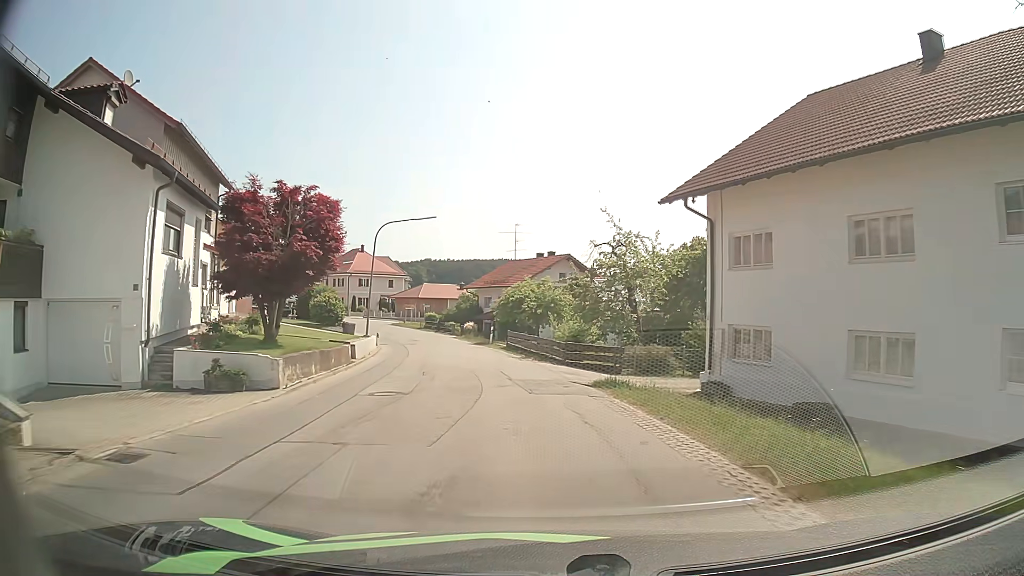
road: secondary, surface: asphalt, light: Day
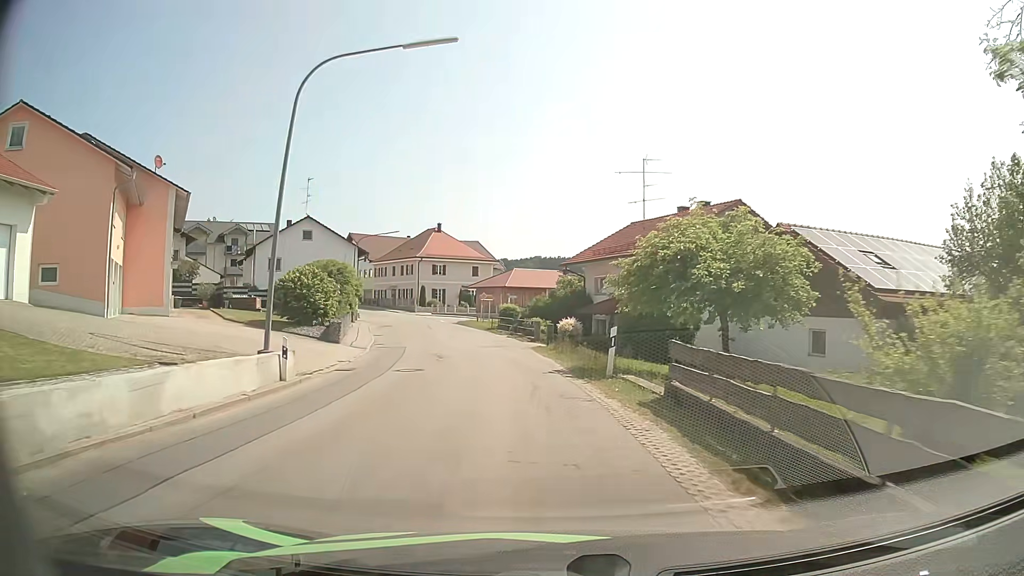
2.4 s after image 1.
(-2.1, +27.2) m; -9°
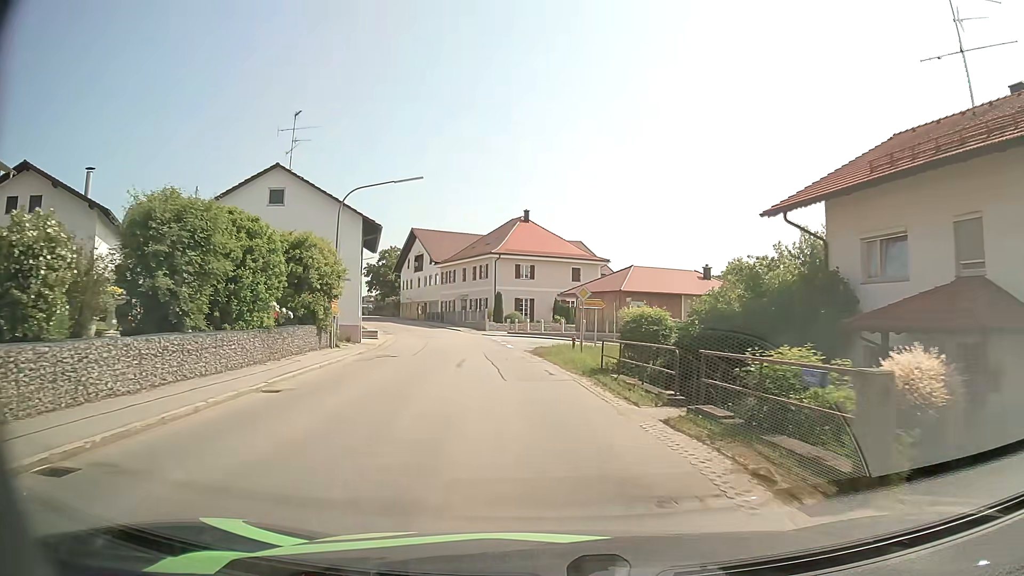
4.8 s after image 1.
(-2.1, +27.1) m; -9°
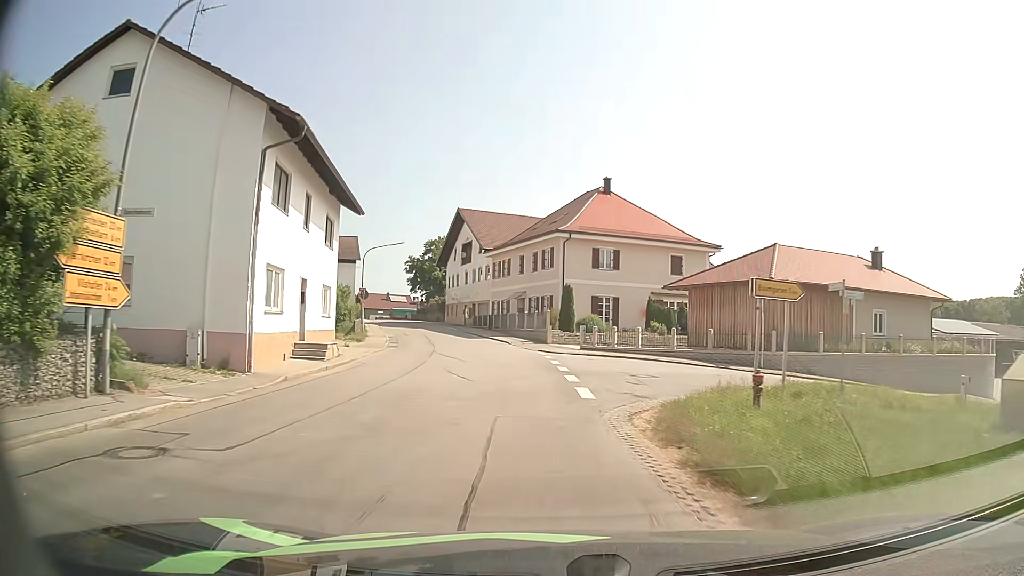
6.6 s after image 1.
(-1.1, +20.1) m; -6°
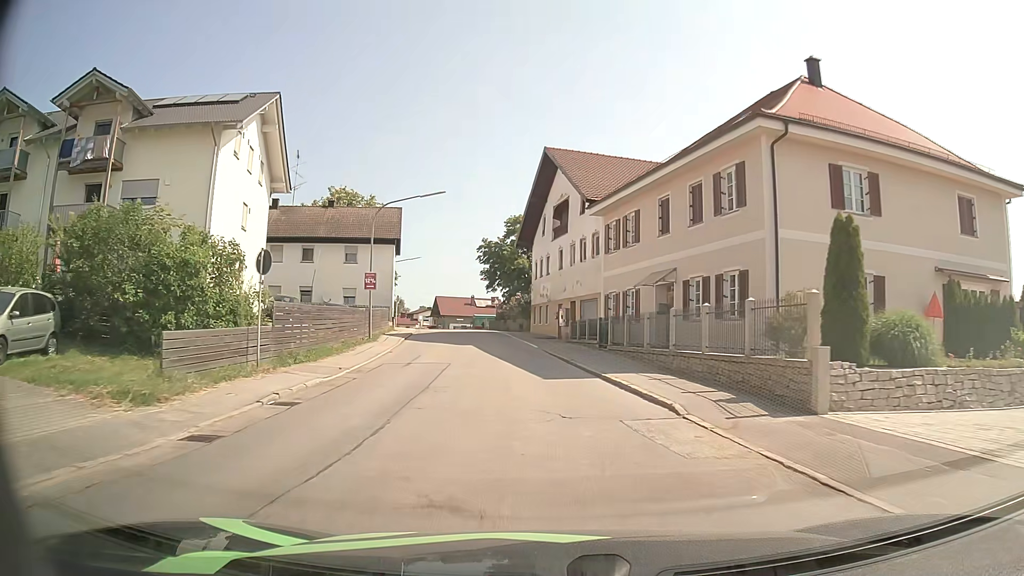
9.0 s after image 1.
(-2.4, +27.1) m; -10°
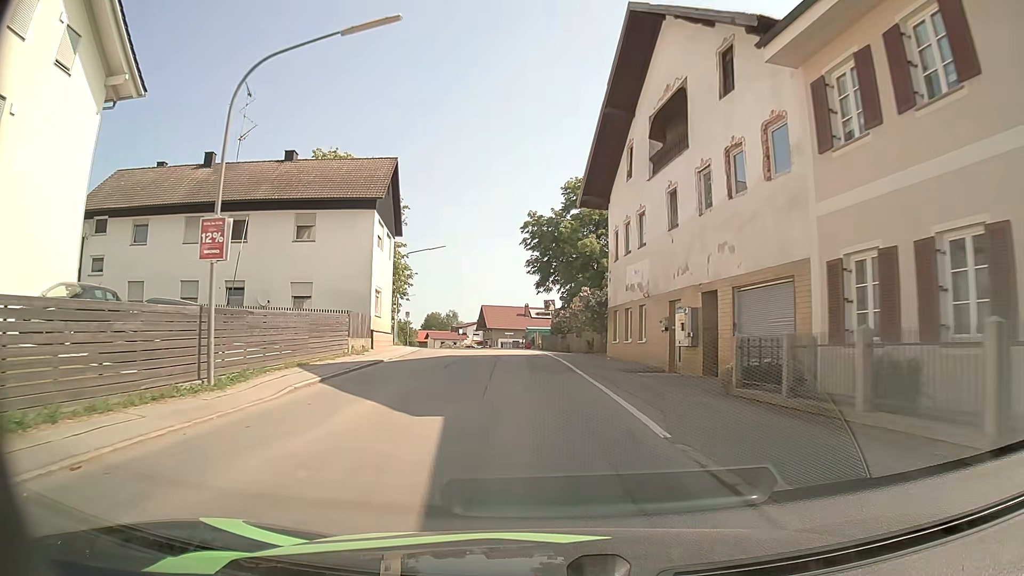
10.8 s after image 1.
(-0.9, +21.6) m; -5°
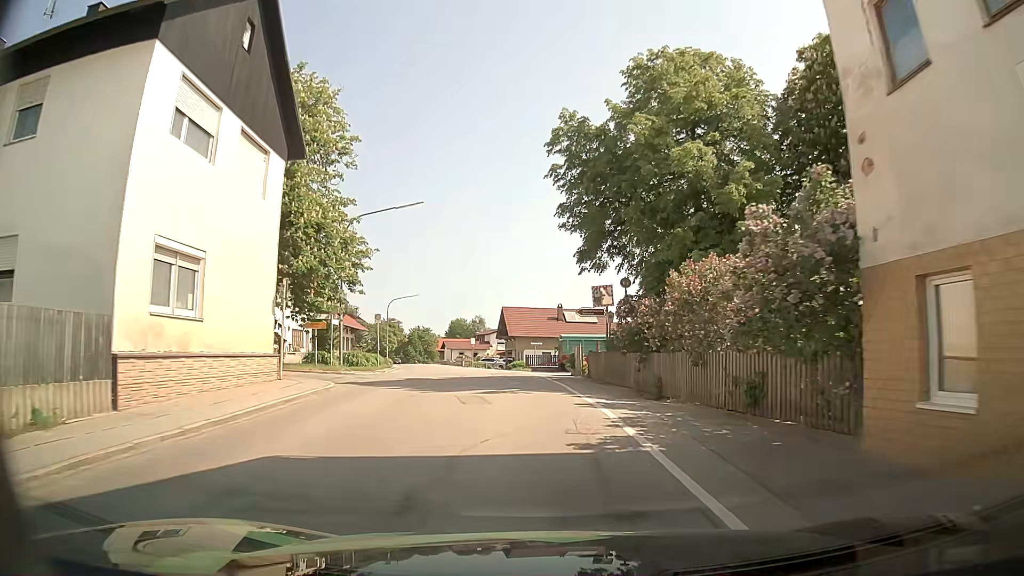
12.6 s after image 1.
(-0.8, +21.2) m; -4°
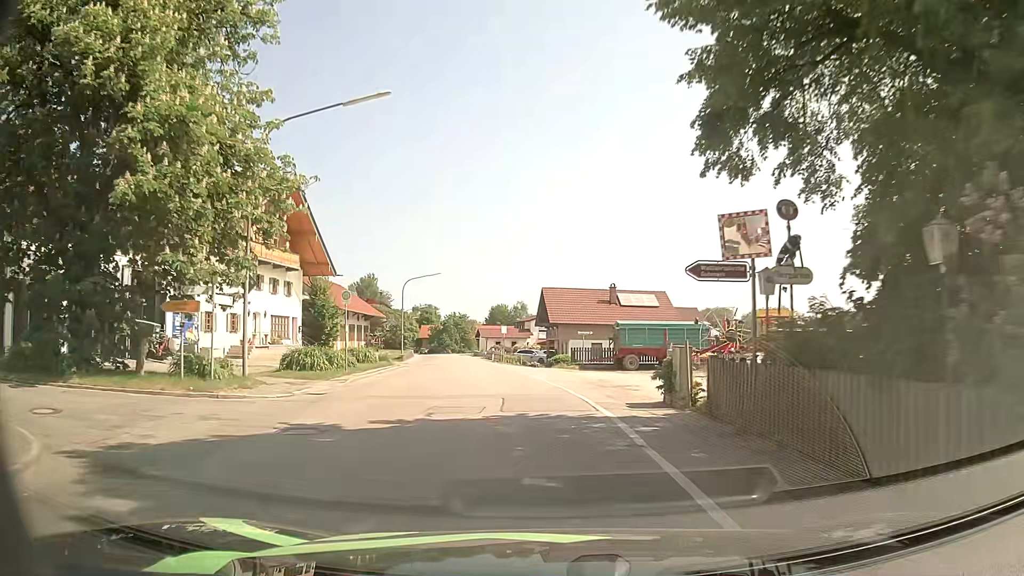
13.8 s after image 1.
(-0.2, +13.9) m; -3°
(0, +10) (-1, +20) (-2, +30) (-4, +40) (-5, +50) (-7, +60) (-9, +69) (-10, +79) (-12, +89) (-14, +99) m
